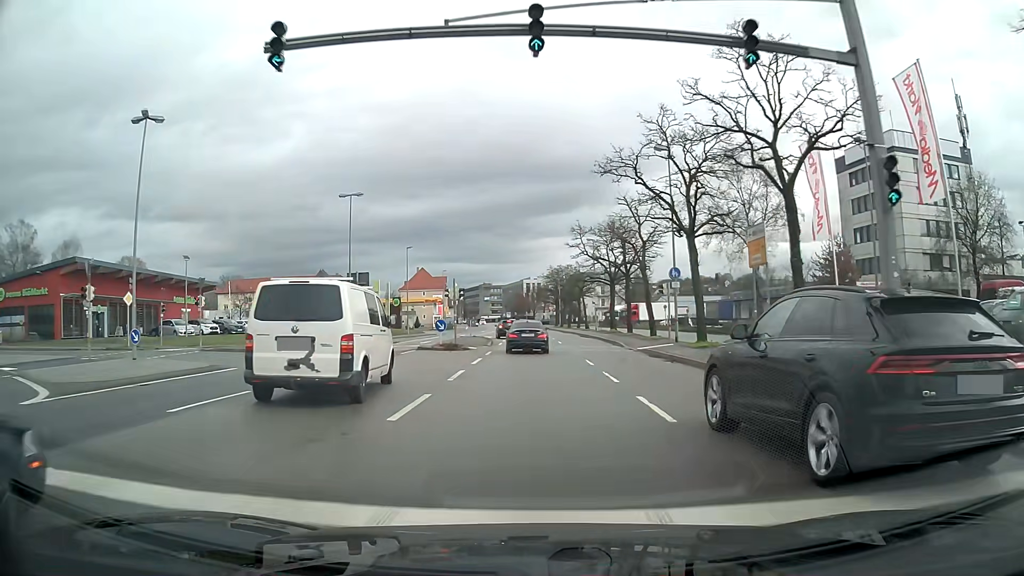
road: primary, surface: asphalt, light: Day
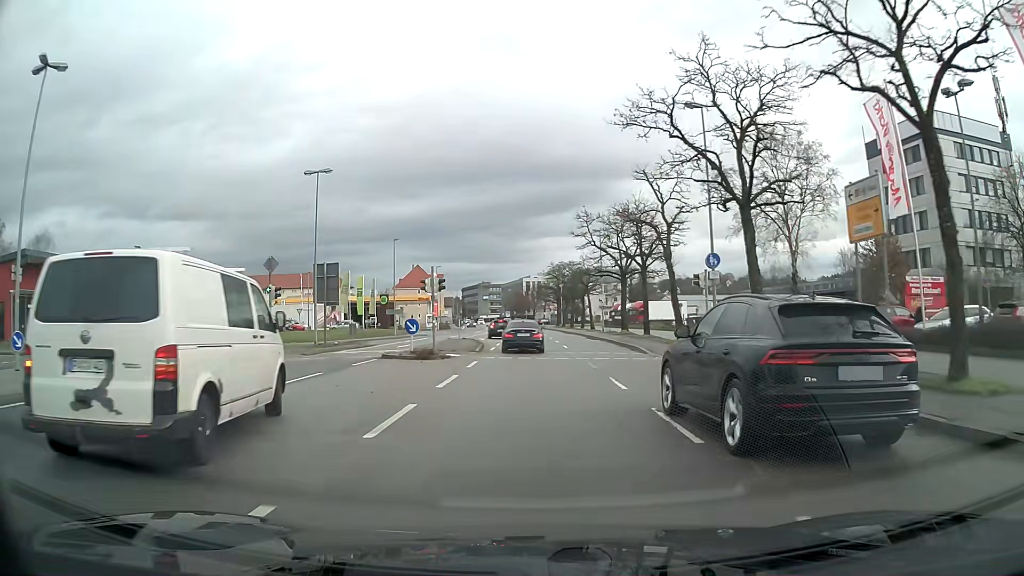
(0.0, +7.5) m; 0°
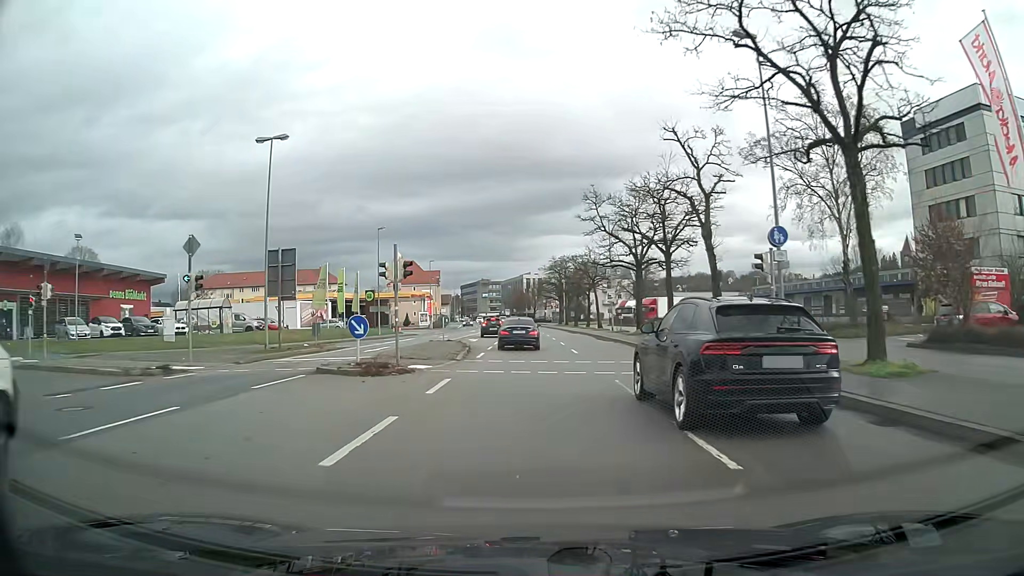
(0.0, +7.6) m; 0°
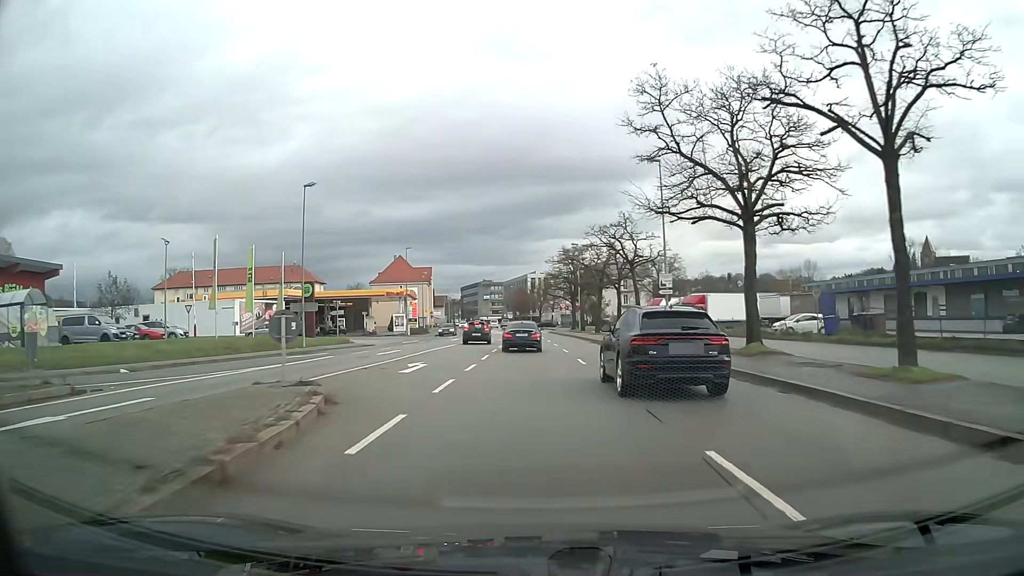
(-0.1, +22.8) m; 0°
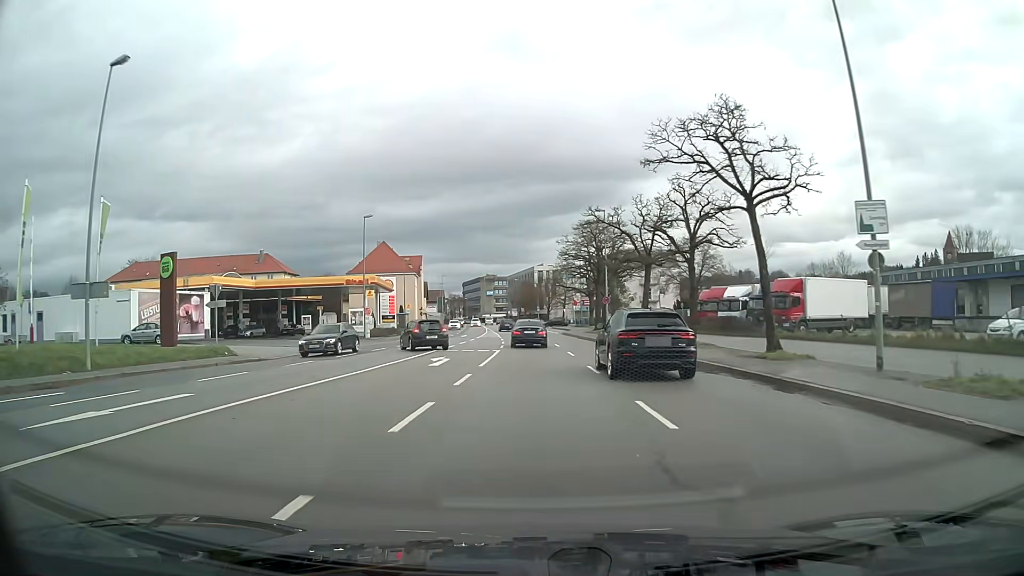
(-0.1, +22.8) m; 0°
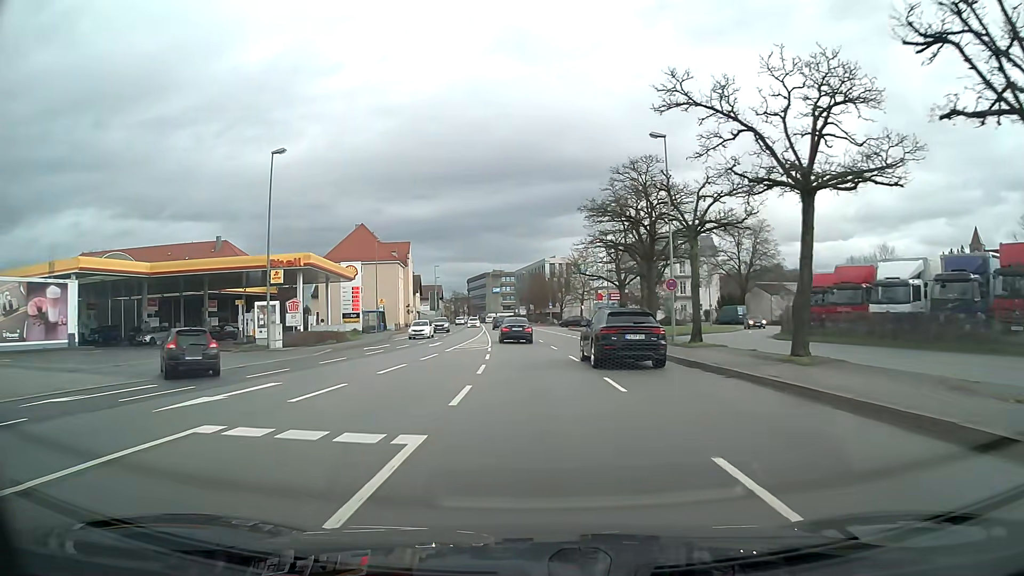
(-0.2, +22.8) m; -1°
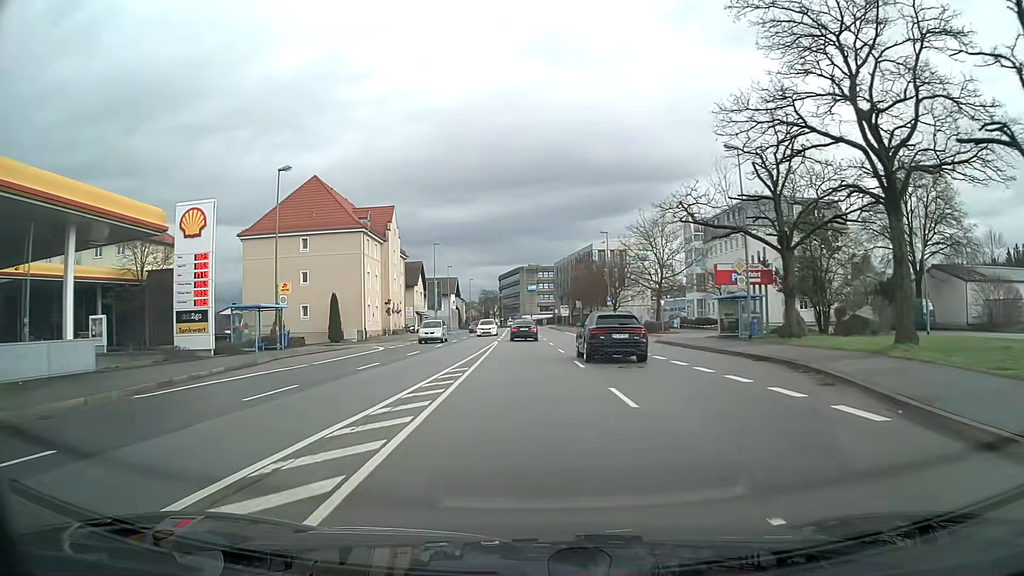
(-1.0, +38.0) m; -3°
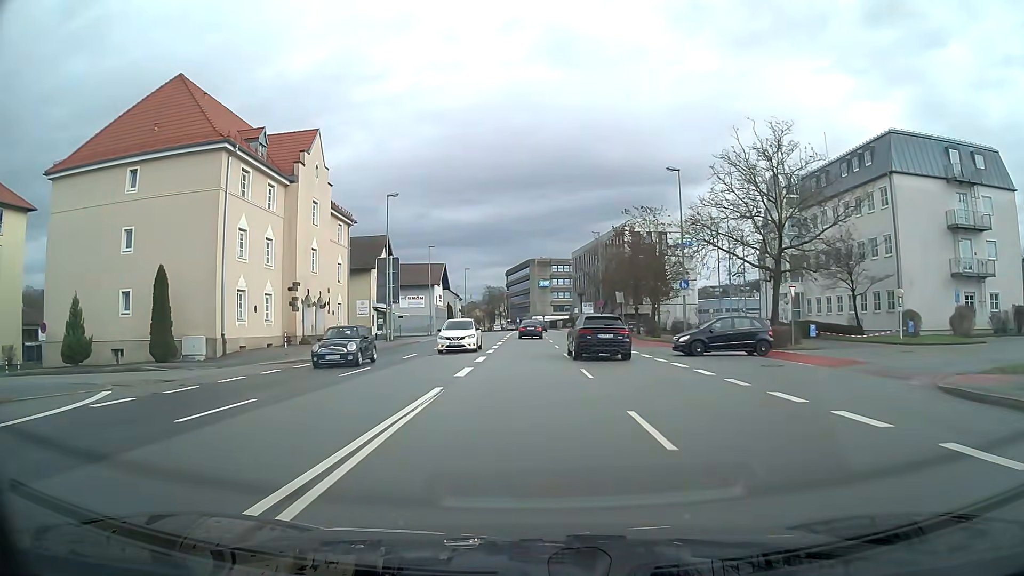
(-0.3, +30.4) m; -1°
